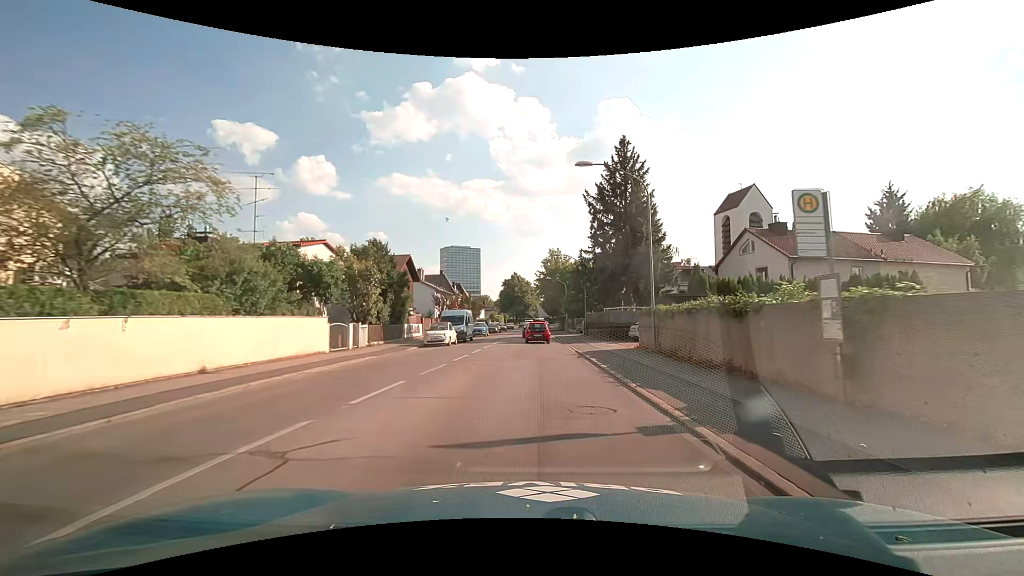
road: secondary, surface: asphalt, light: Day
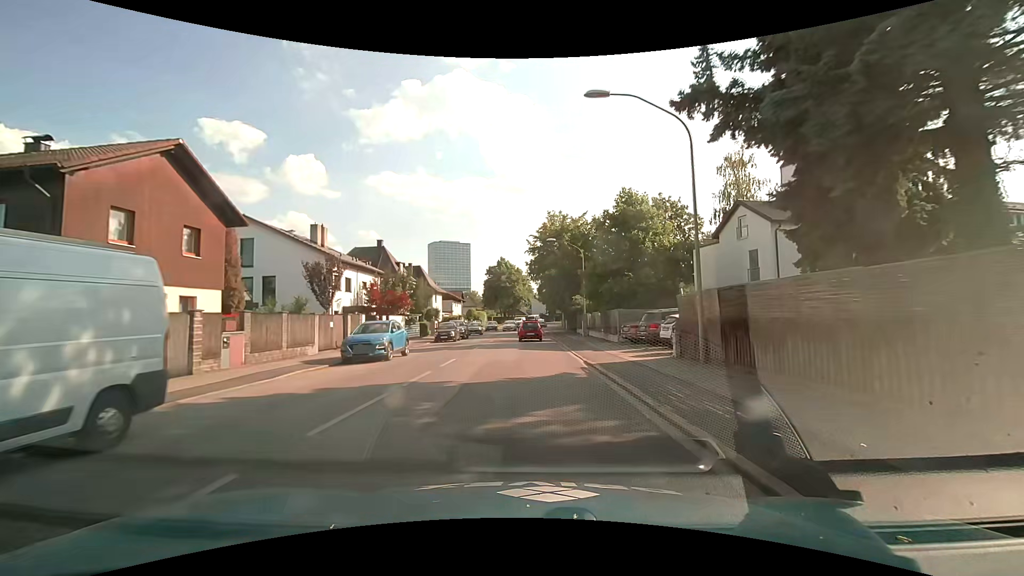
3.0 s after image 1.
(+0.4, +34.2) m; +1°
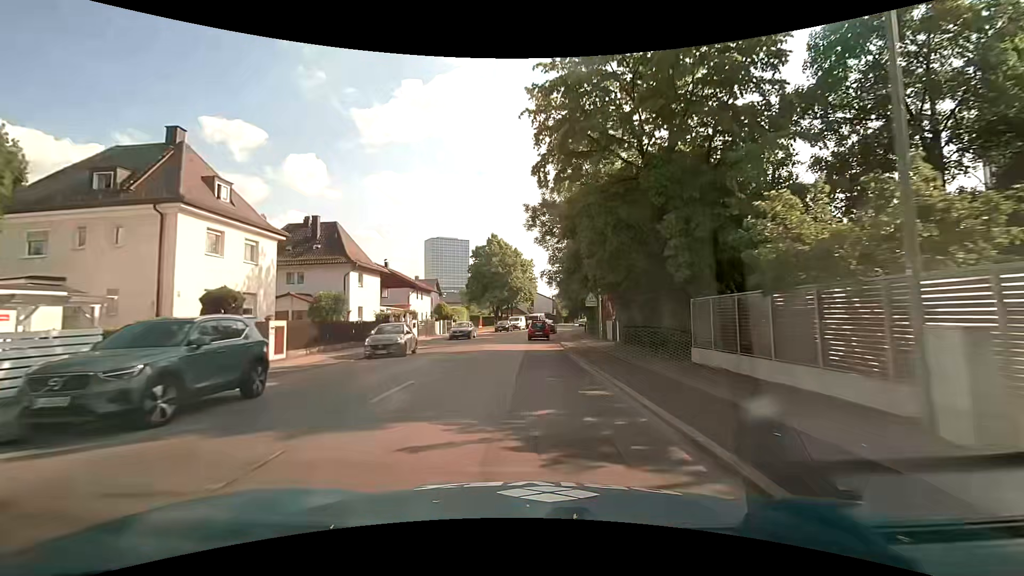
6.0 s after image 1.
(0.0, +35.2) m; -1°
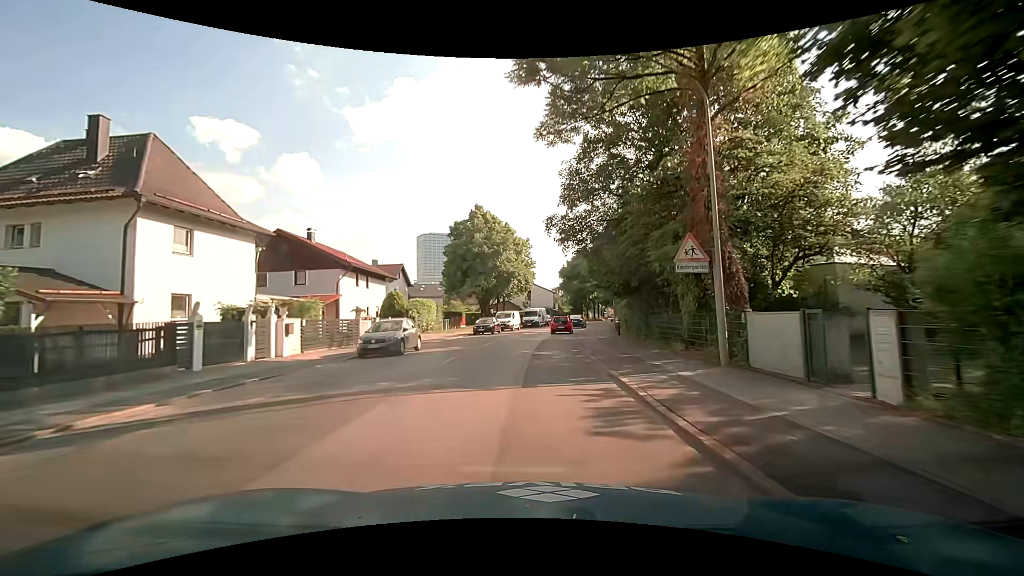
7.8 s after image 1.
(+0.2, +21.5) m; +1°
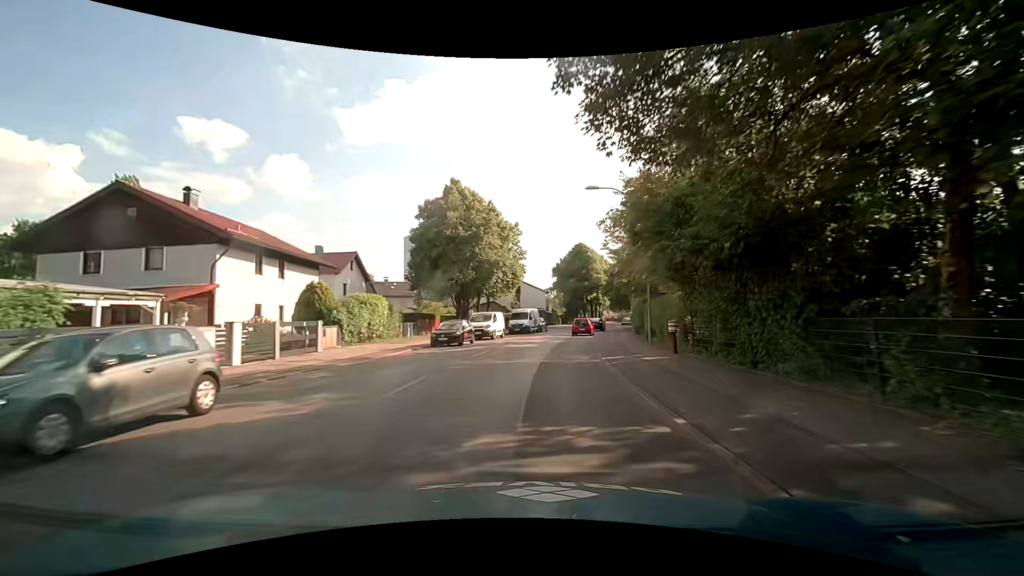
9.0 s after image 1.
(+0.2, +14.2) m; 0°
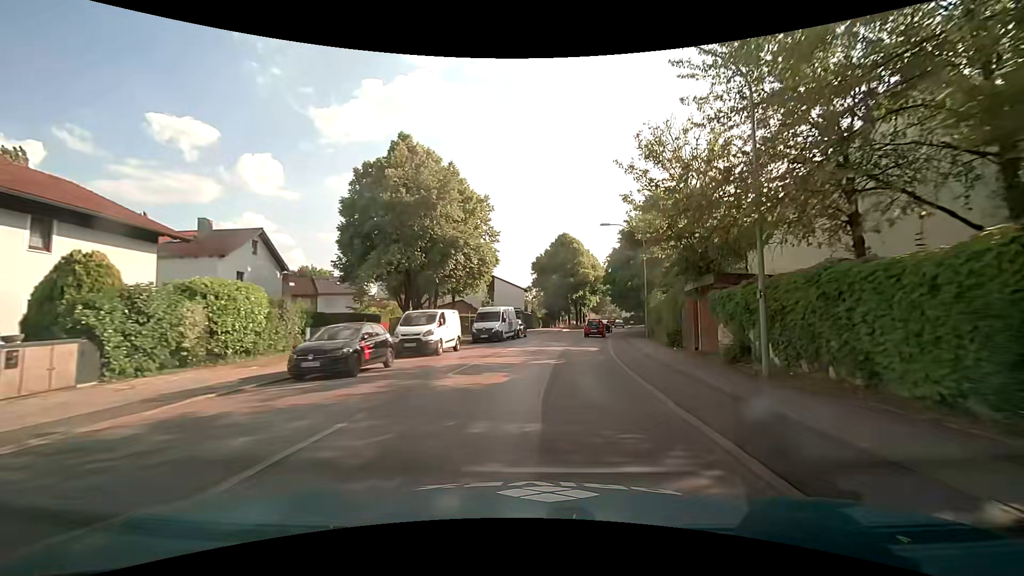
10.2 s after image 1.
(+0.5, +14.0) m; +3°
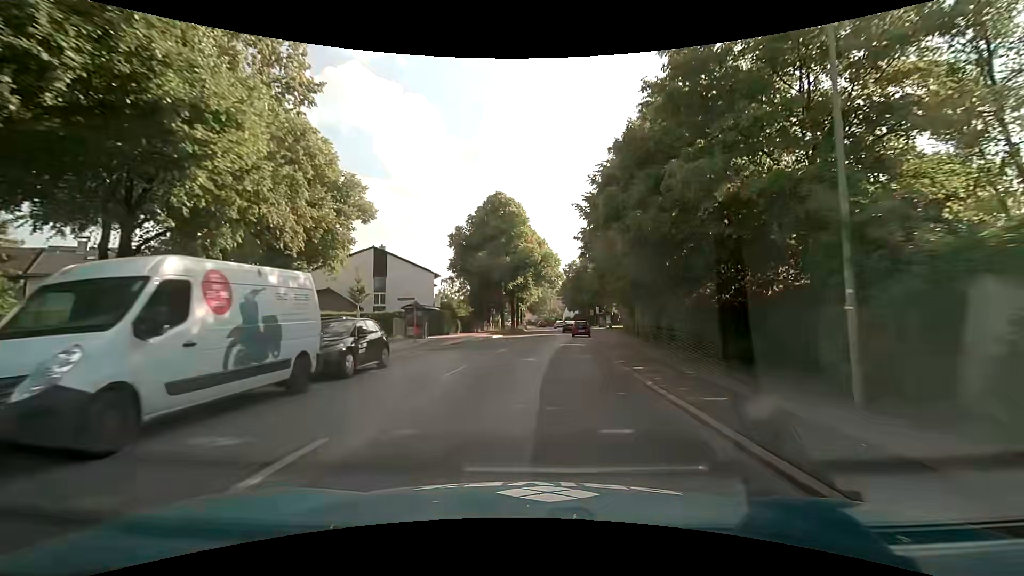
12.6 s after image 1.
(+1.9, +27.5) m; +8°
